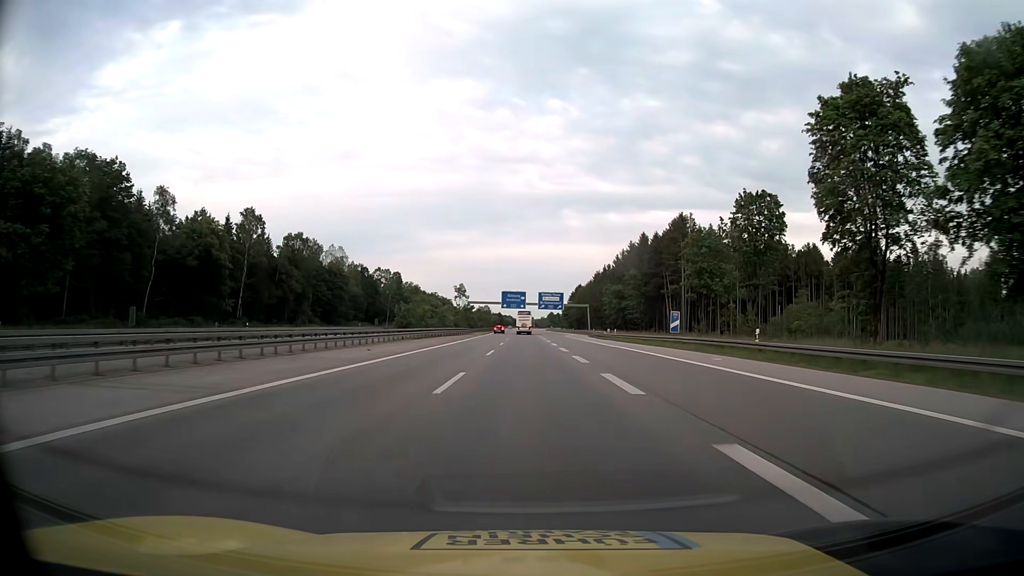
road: motorway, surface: asphalt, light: Day
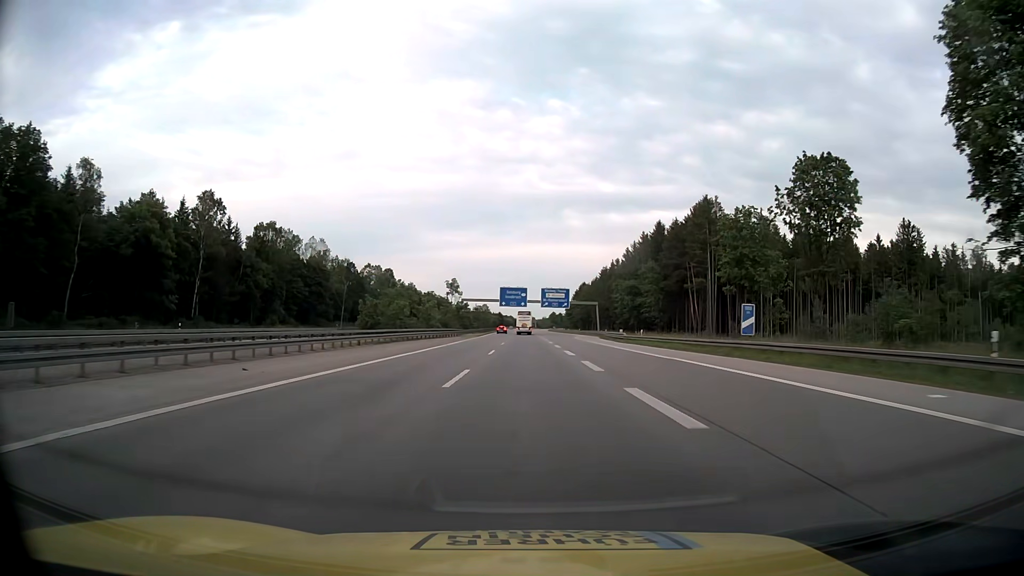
(0.0, +16.8) m; 0°
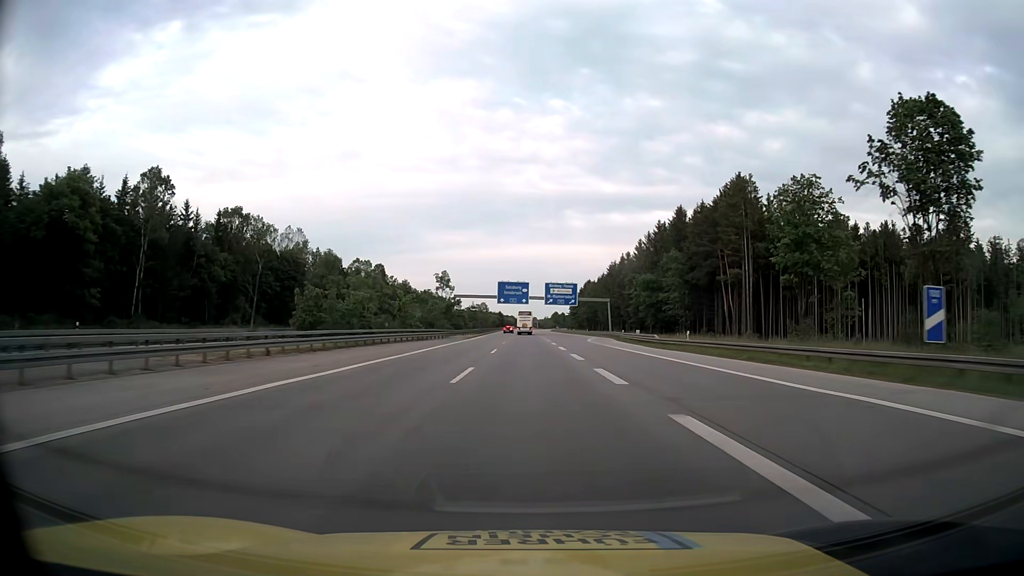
(0.0, +16.8) m; 0°
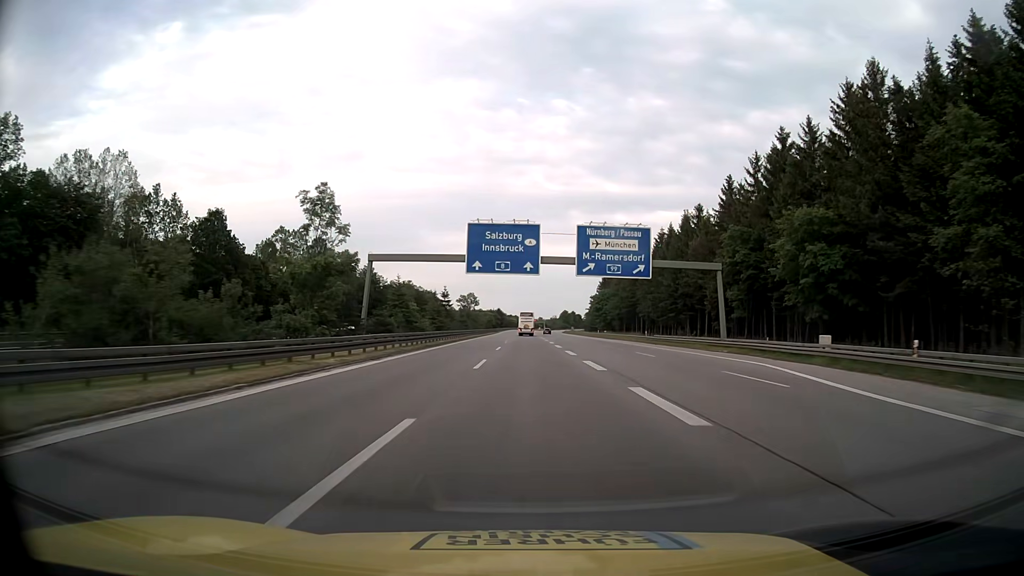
(0.0, +67.0) m; 0°
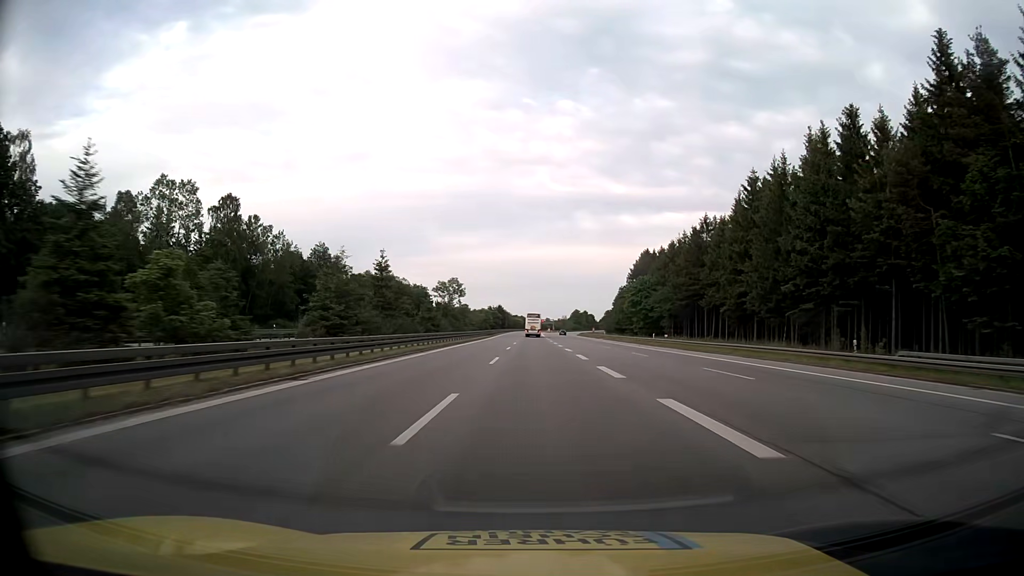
(-0.2, +50.3) m; 0°
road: motorway_link
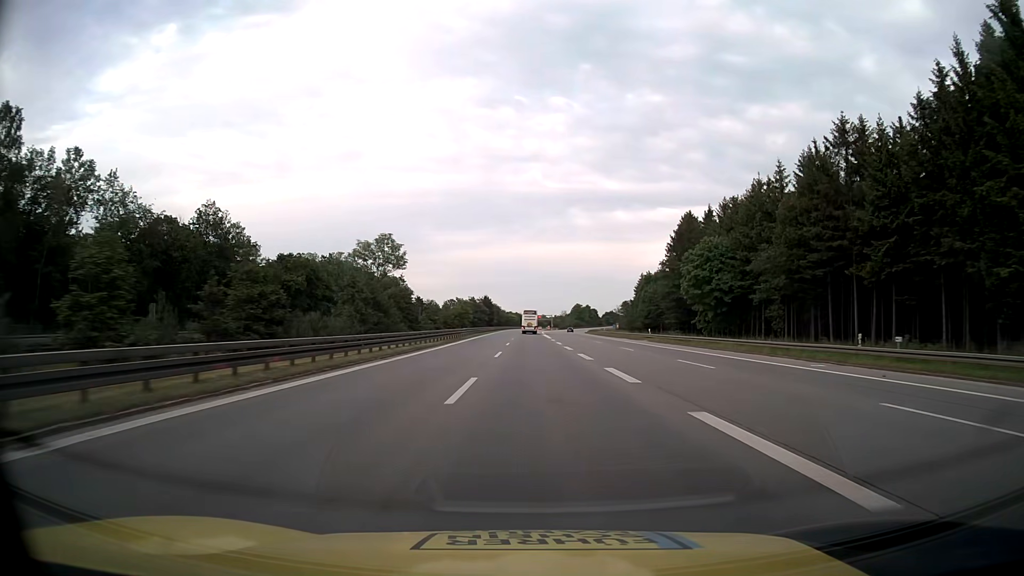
(+0.1, +50.3) m; 0°
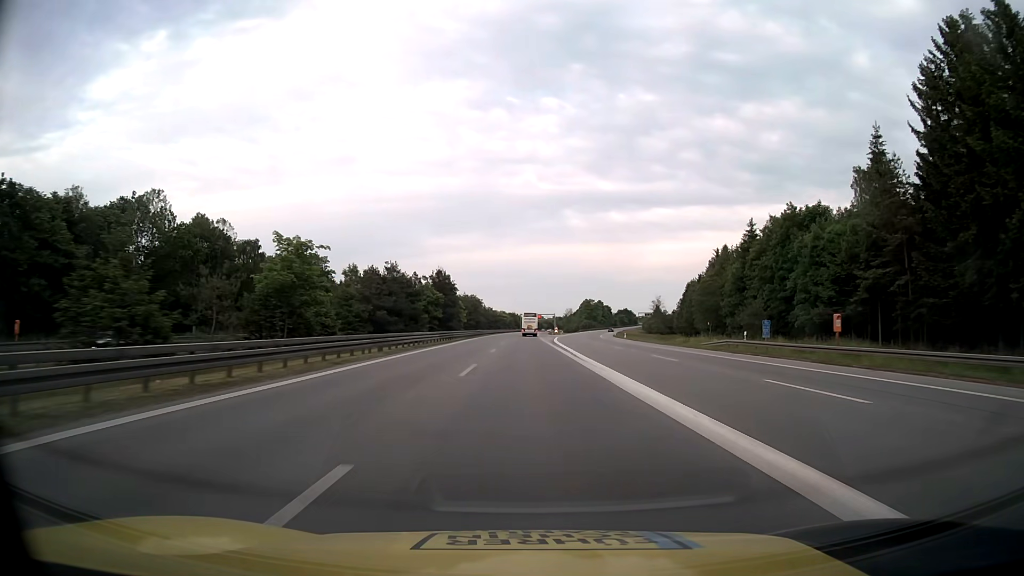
(+0.3, +83.8) m; 0°
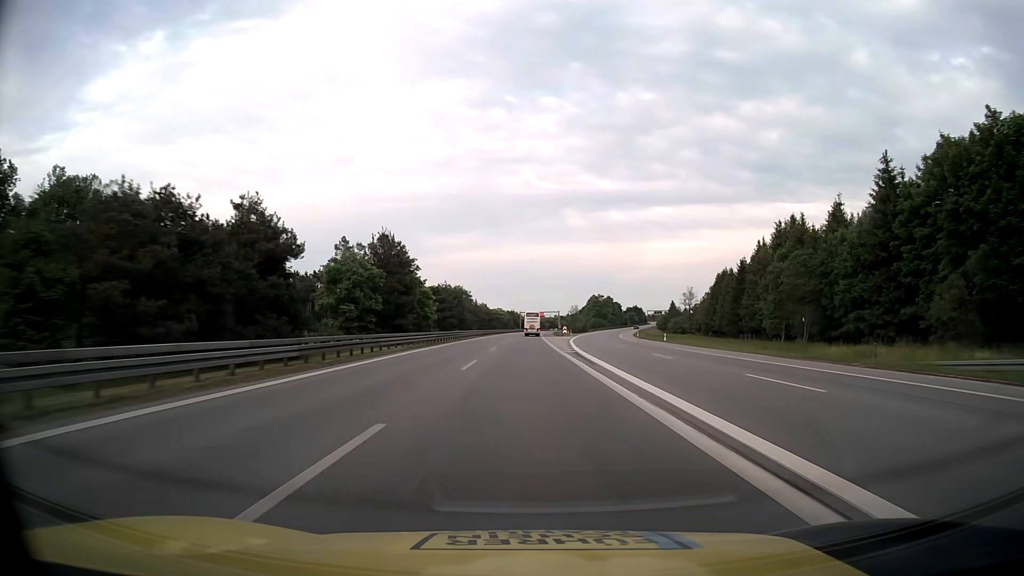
(0.0, +33.5) m; 0°
(0, +10) (0, +20) (0, +30) (0, +40) (0, +50) (0, +60) (0, +70) (0, +80) (0, +90) (0, +100) m
